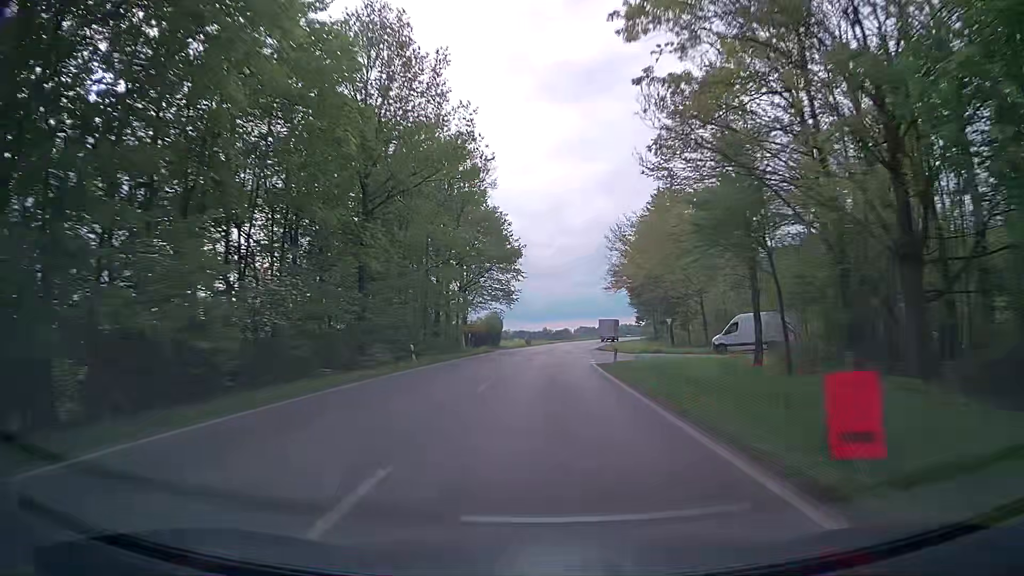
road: secondary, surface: asphalt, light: Day
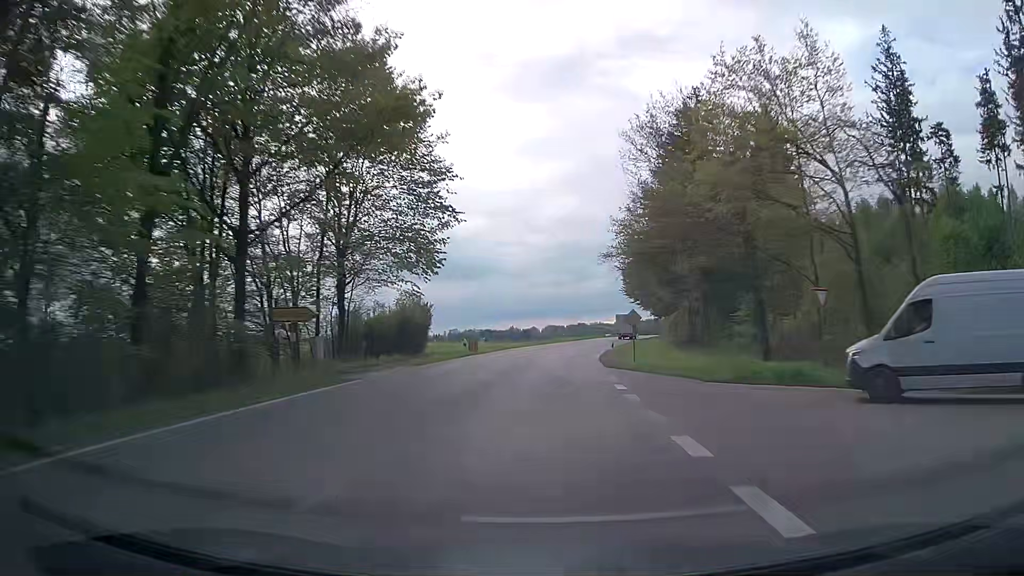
(+0.7, +33.4) m; +2°
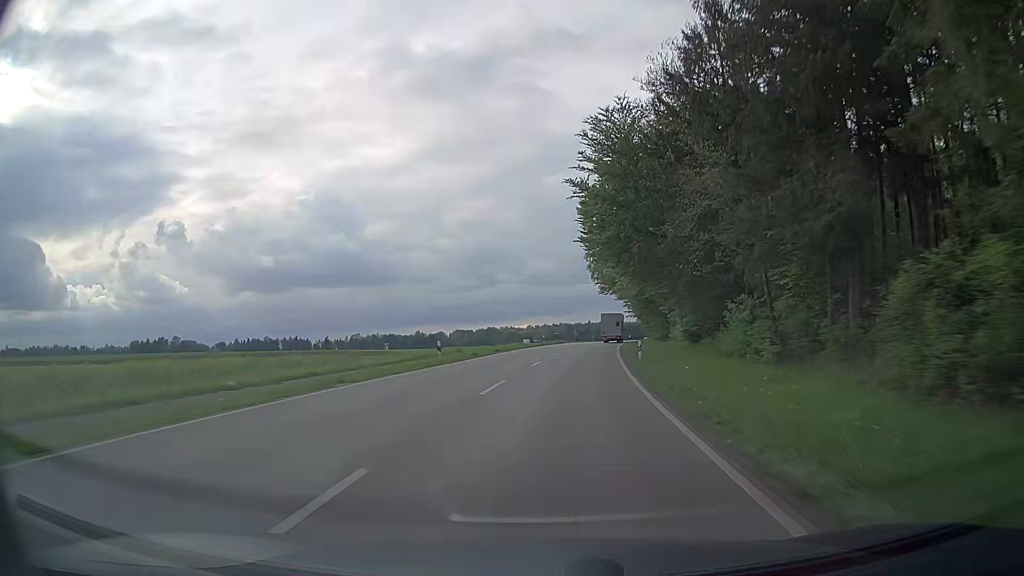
(+3.2, +50.1) m; +7°
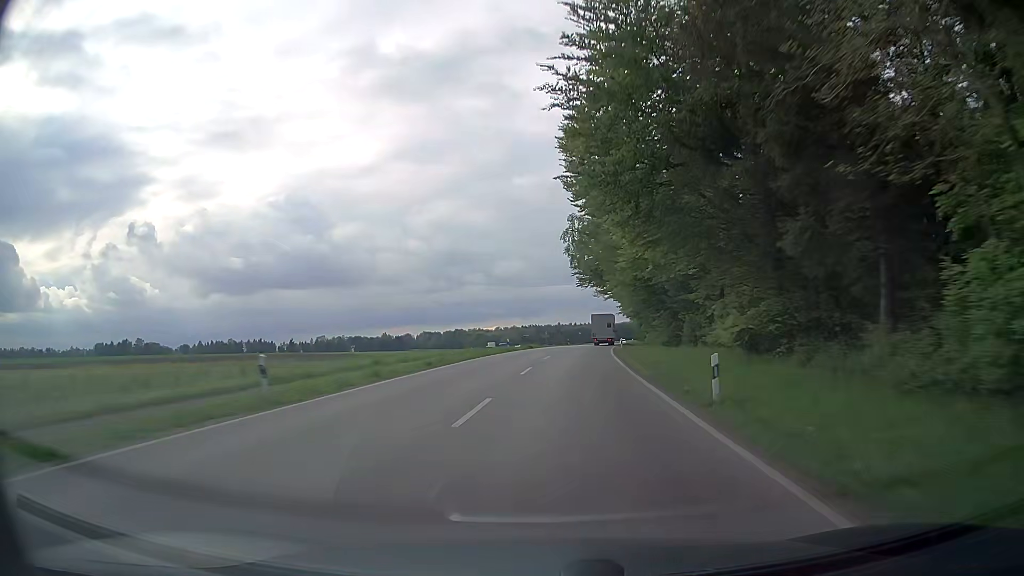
(+0.5, +16.7) m; +3°
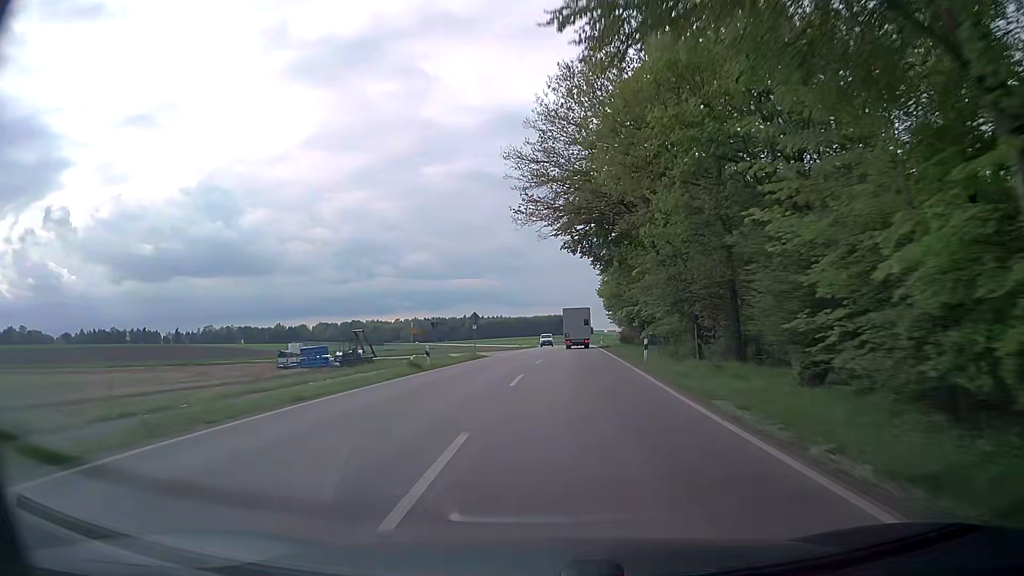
(+4.3, +64.3) m; +8°
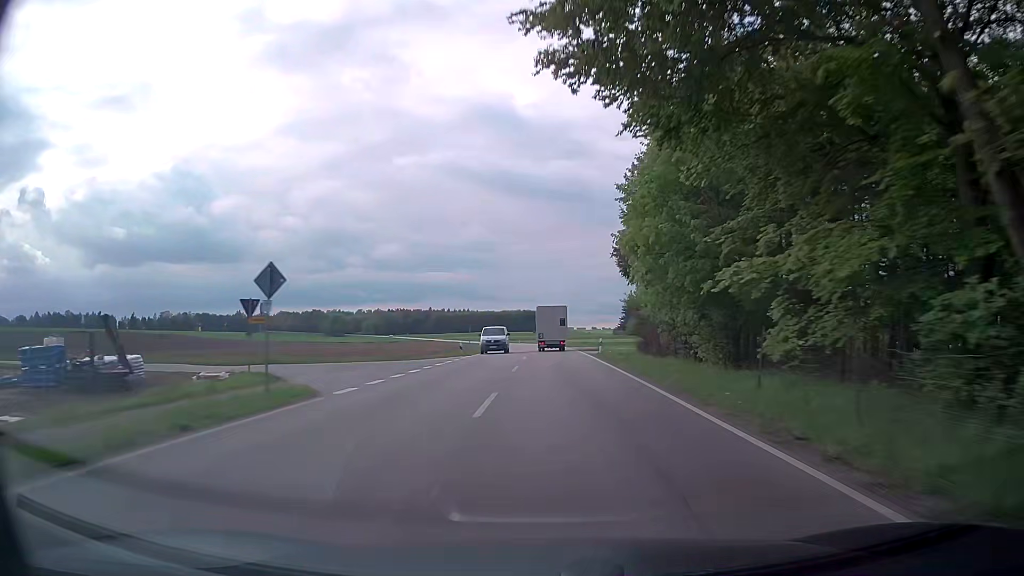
(+0.7, +29.7) m; +3°
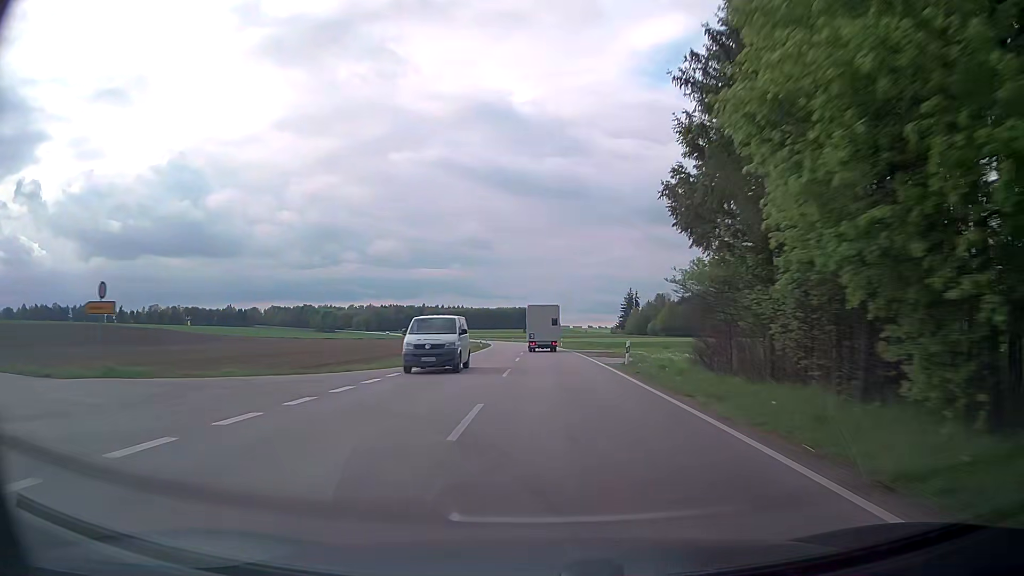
(+0.1, +14.3) m; 0°
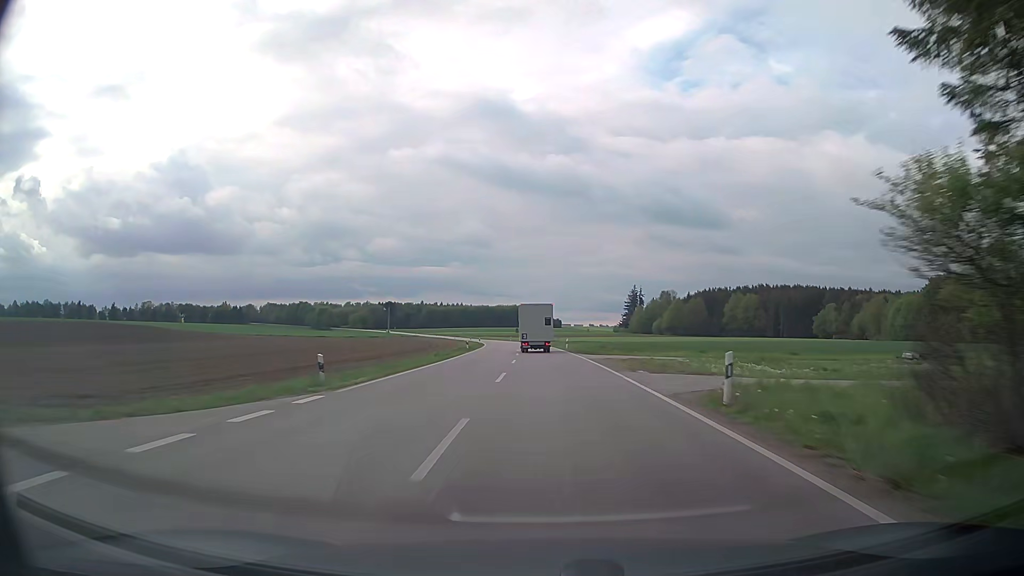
(+0.1, +13.9) m; +1°
(0, +10) (0, +20) (0, +30) (-1, +40) (-1, +50) (-1, +60) (-2, +70) (-2, +80) (-3, +90) (-4, +100) m
